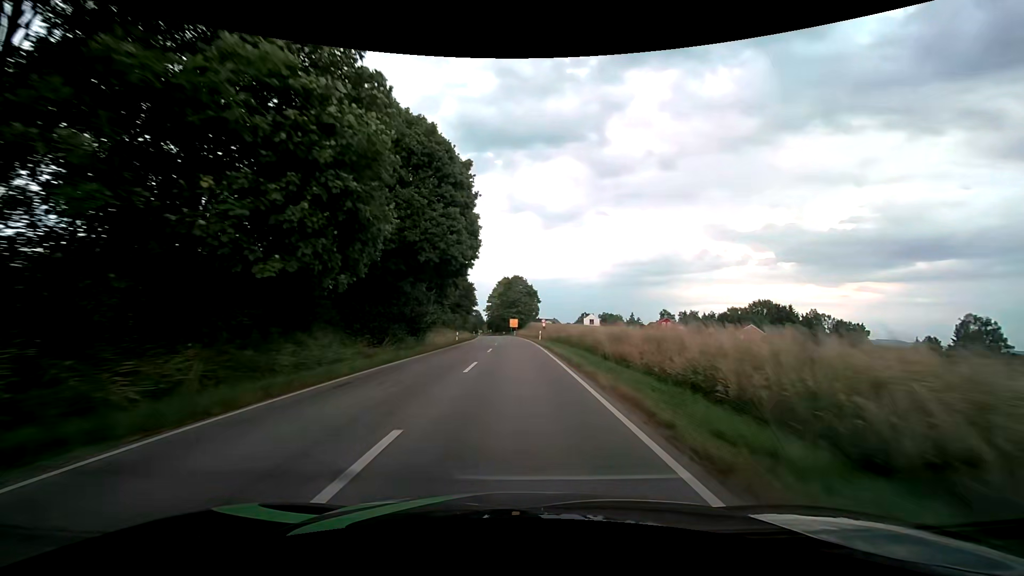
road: secondary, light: Day
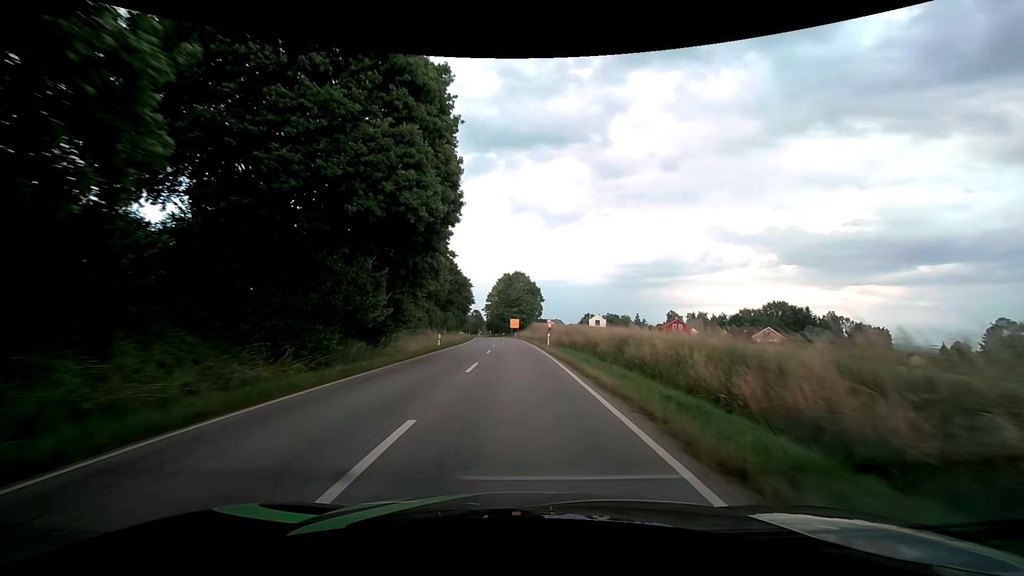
(0.0, +11.2) m; 0°
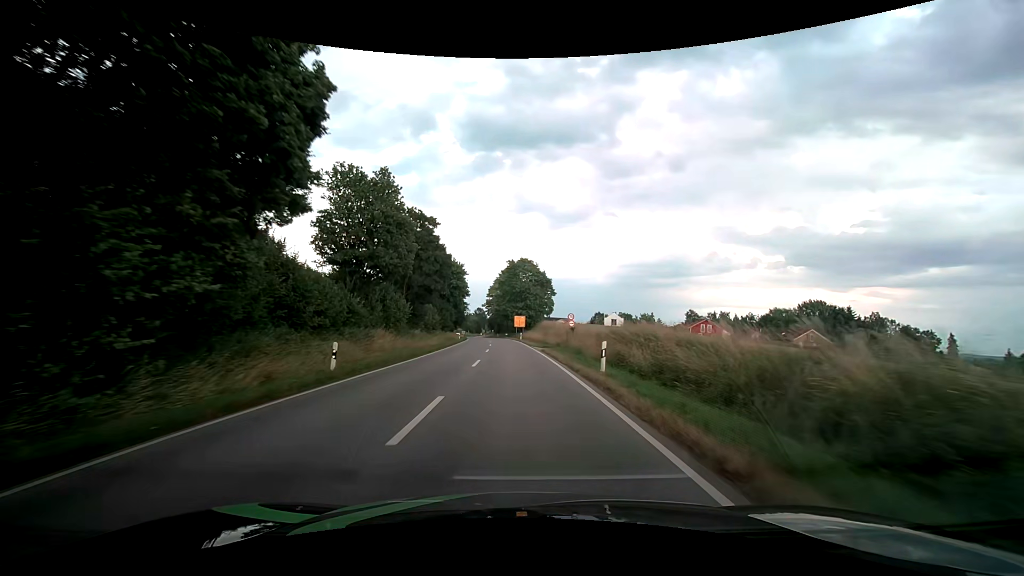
(-0.1, +21.2) m; -1°
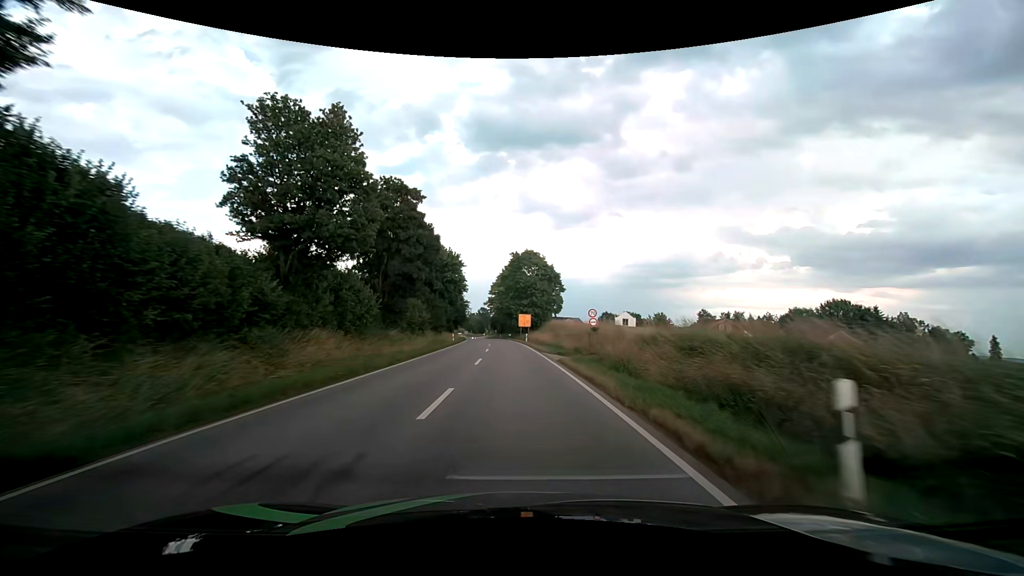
(0.0, +10.4) m; 0°
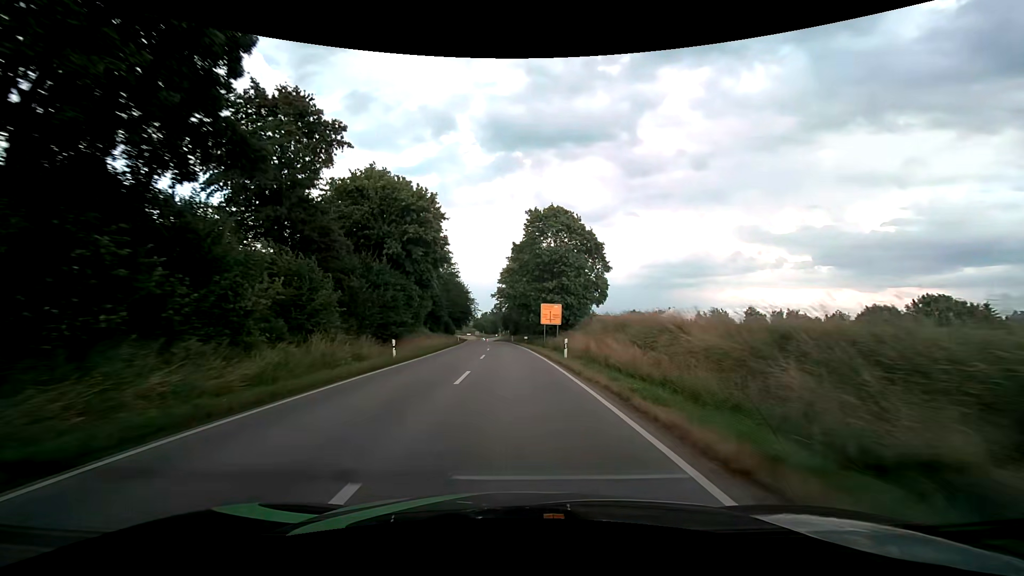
(-0.6, +31.3) m; -2°
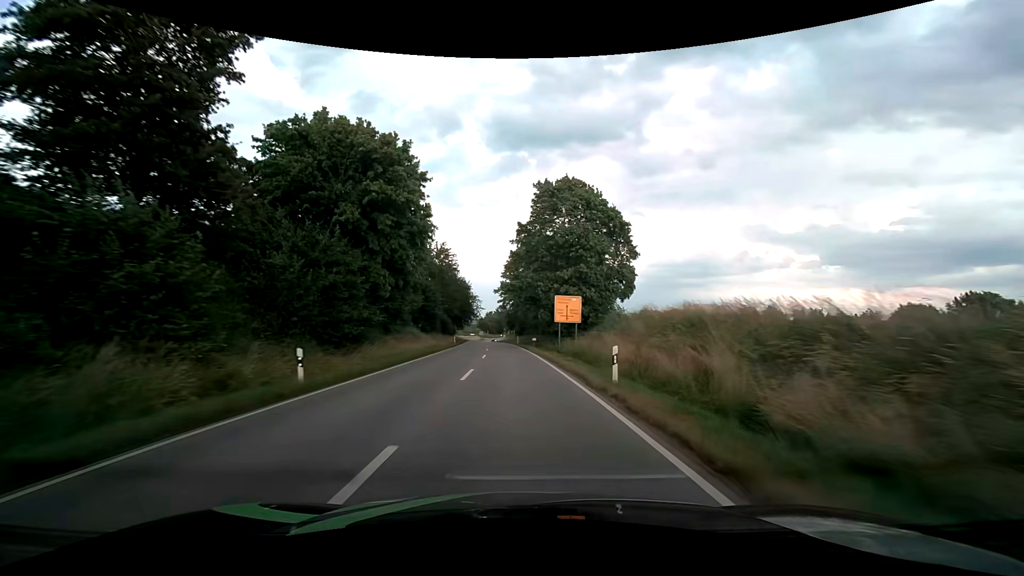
(0.0, +10.6) m; 0°
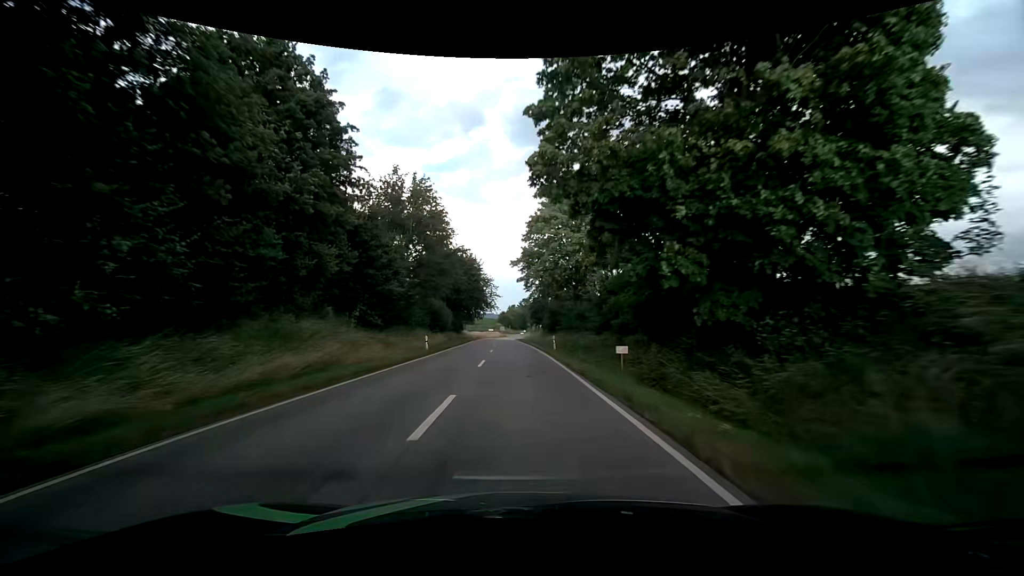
(-0.6, +31.9) m; -3°
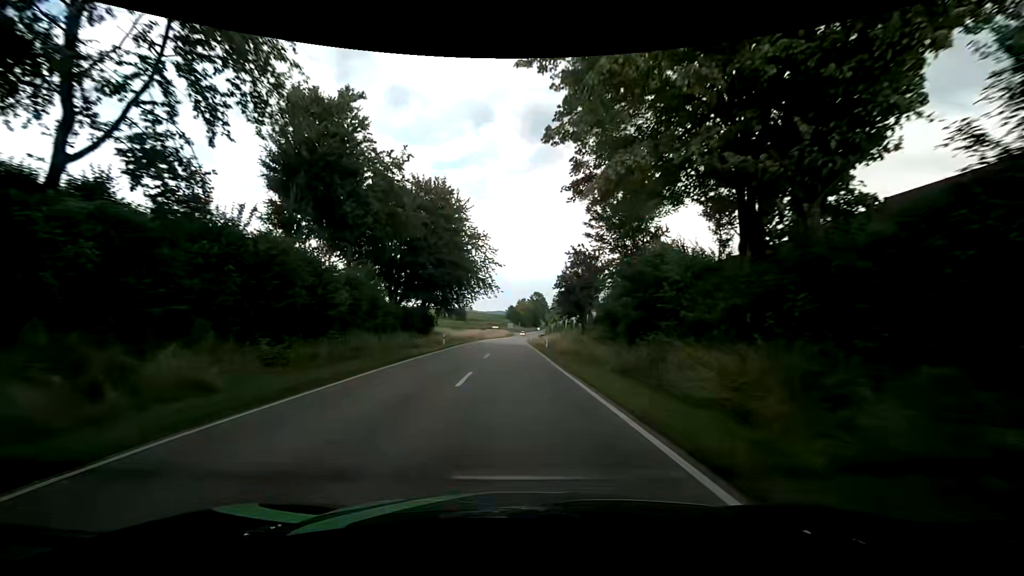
(-0.6, +42.4) m; -1°
(0, +10) (0, +20) (0, +30) (0, +40) (0, +50) (0, +60) (0, +70) (0, +80) (0, +90) (0, +100) m
